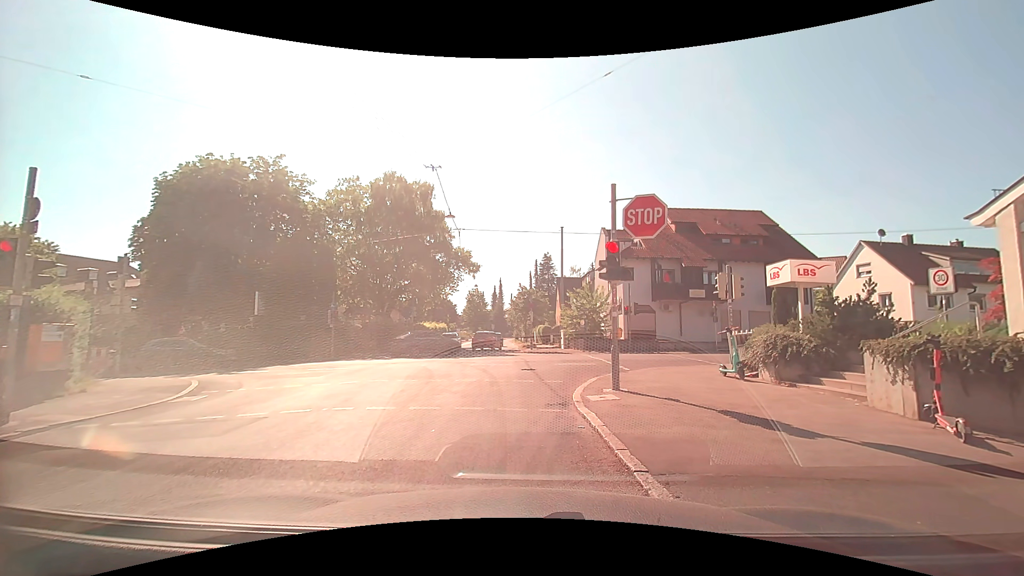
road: residential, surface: asphalt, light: Day
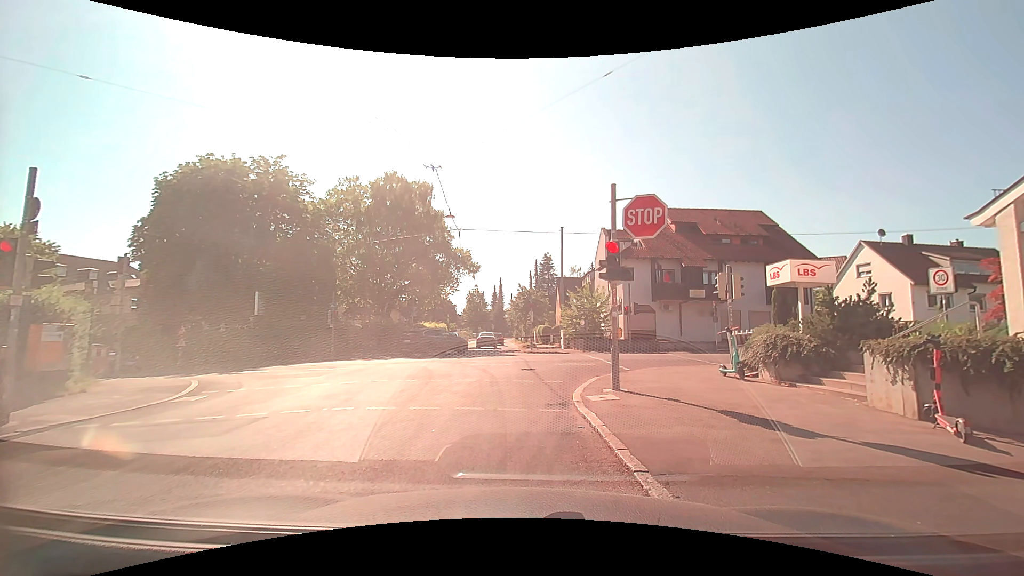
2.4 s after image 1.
(0.0, 0.0) m; 0°
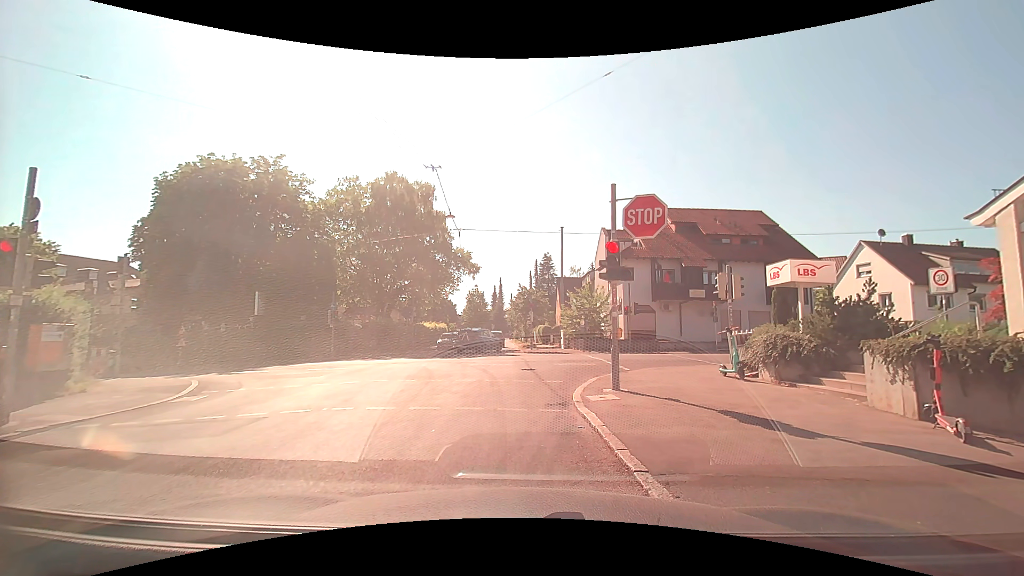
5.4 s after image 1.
(0.0, 0.0) m; 0°
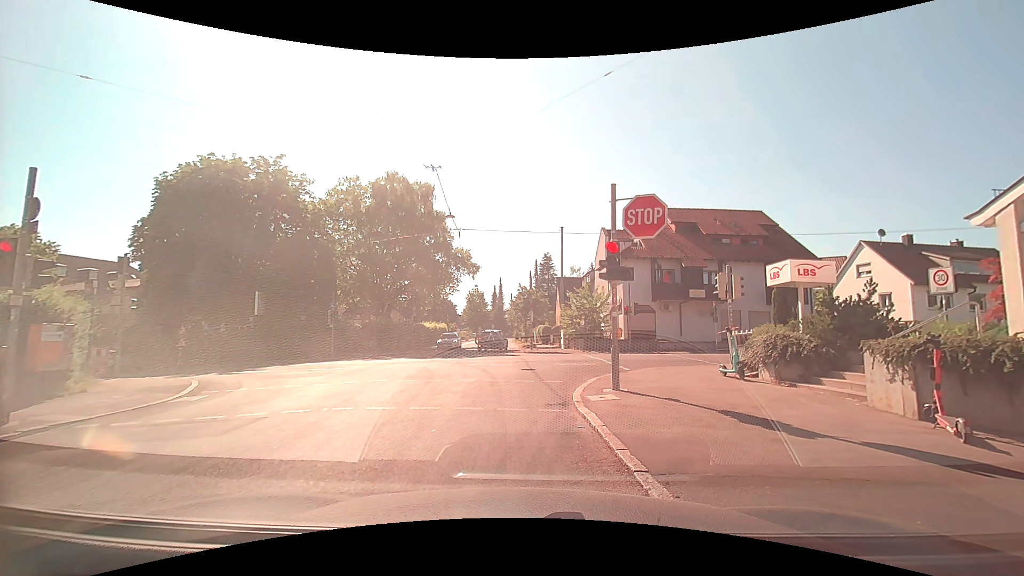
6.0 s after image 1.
(0.0, 0.0) m; 0°
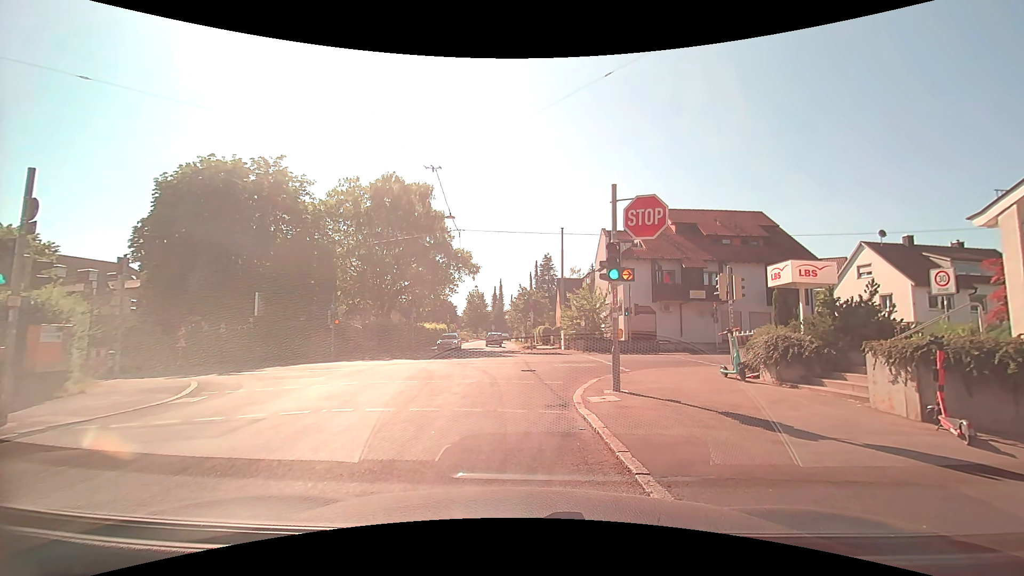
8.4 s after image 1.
(0.0, 0.0) m; 0°
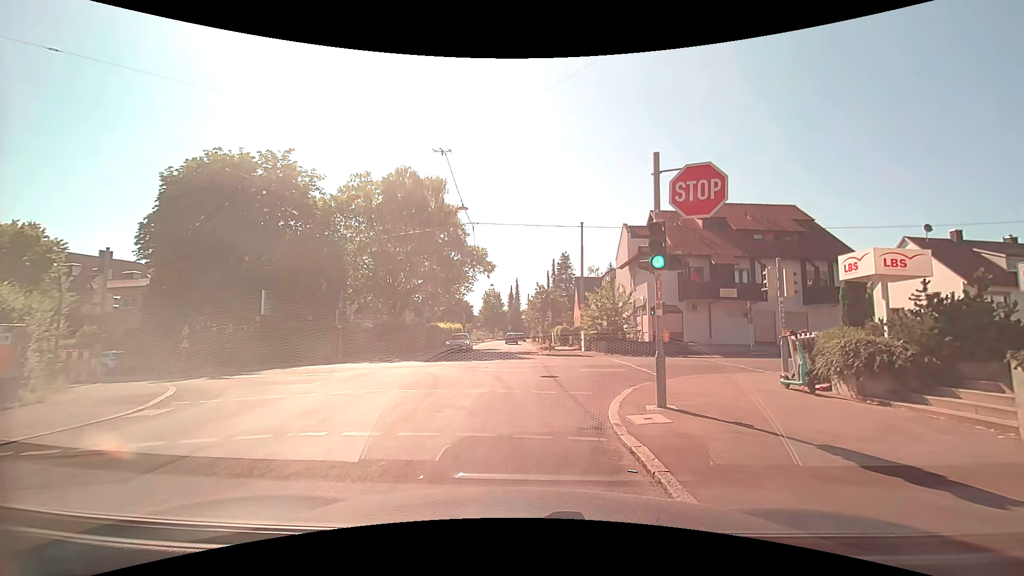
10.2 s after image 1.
(-0.1, +2.0) m; -4°
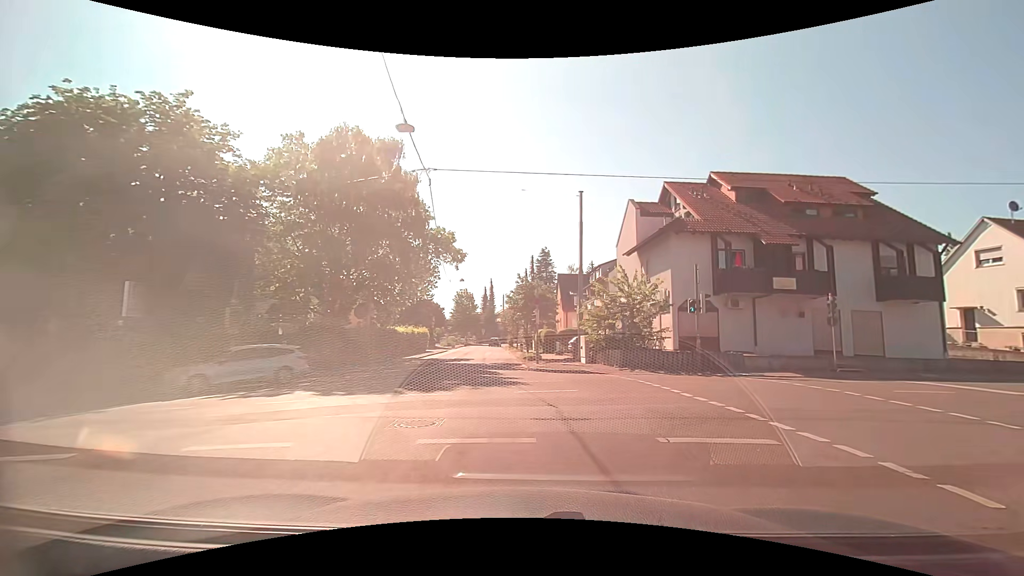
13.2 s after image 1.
(-0.4, +9.8) m; +2°
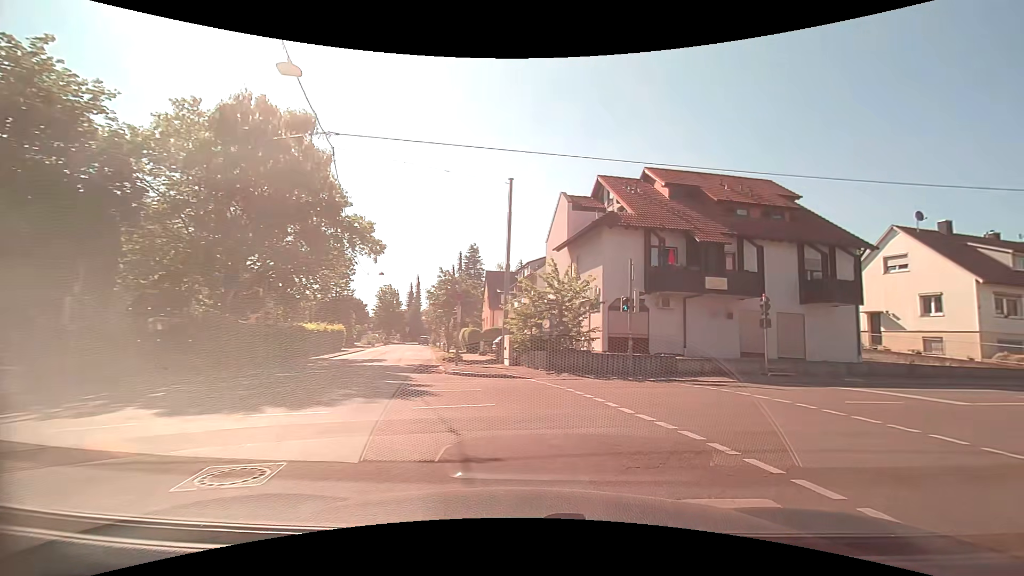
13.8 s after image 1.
(+0.1, +2.5) m; +7°
(+4, +9) (+13, +13) (+23, +15) (+32, +17) (+42, +19) (+52, +21) (+62, +23) (+72, +25) (+81, +27) (+91, +29) m
